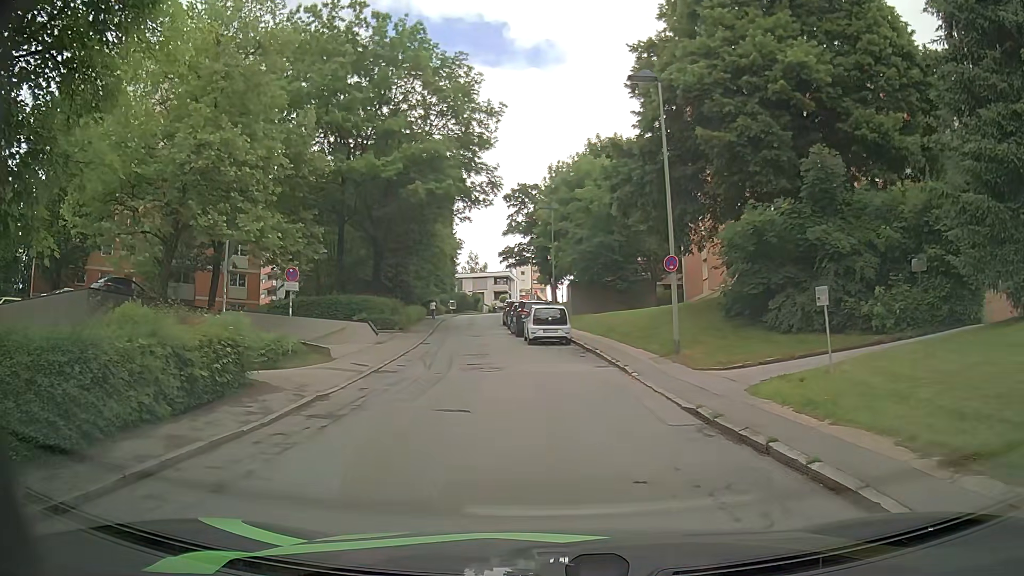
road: residential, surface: asphalt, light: Day
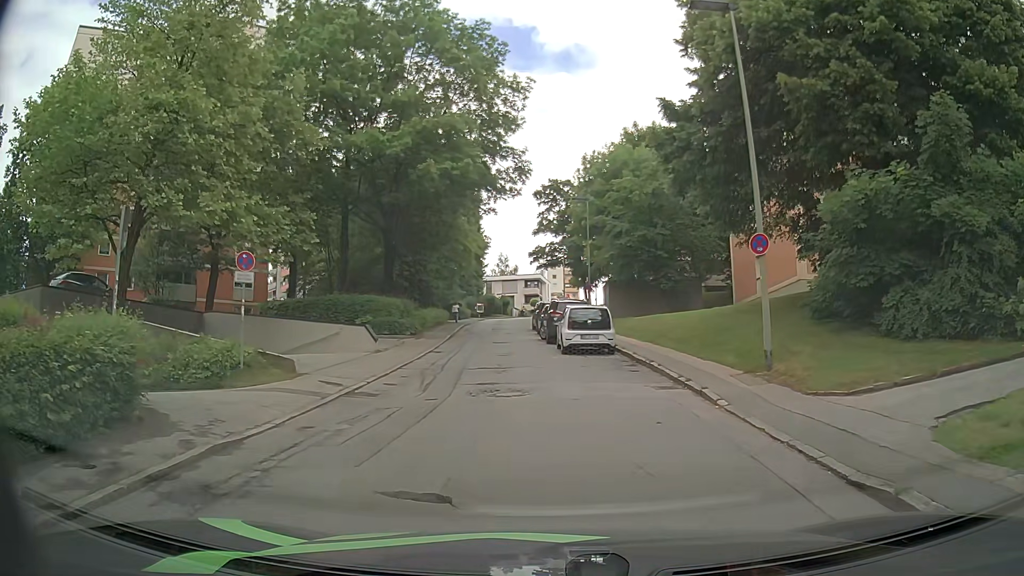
(-0.1, +5.0) m; -2°
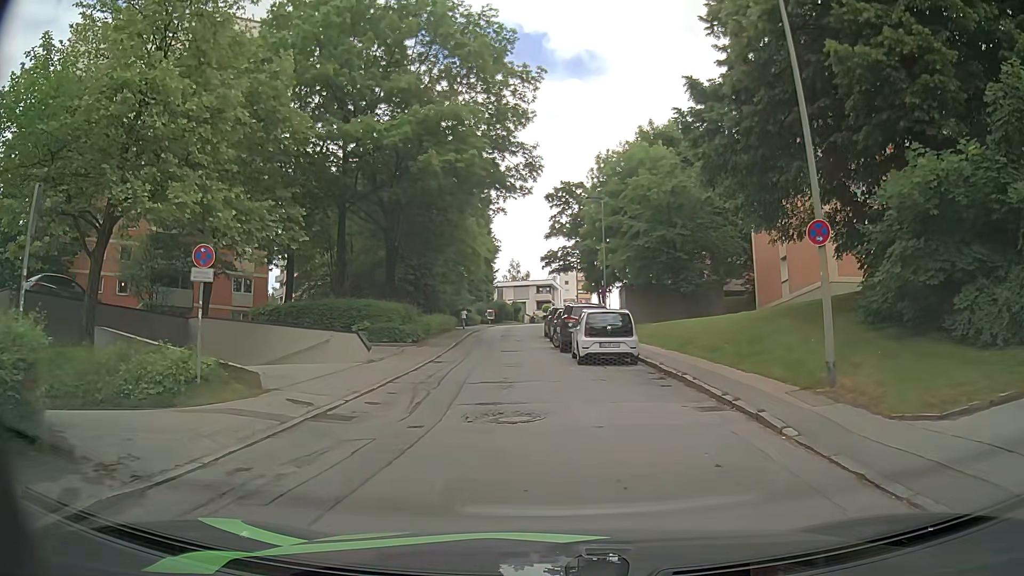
(0.0, +2.4) m; -1°
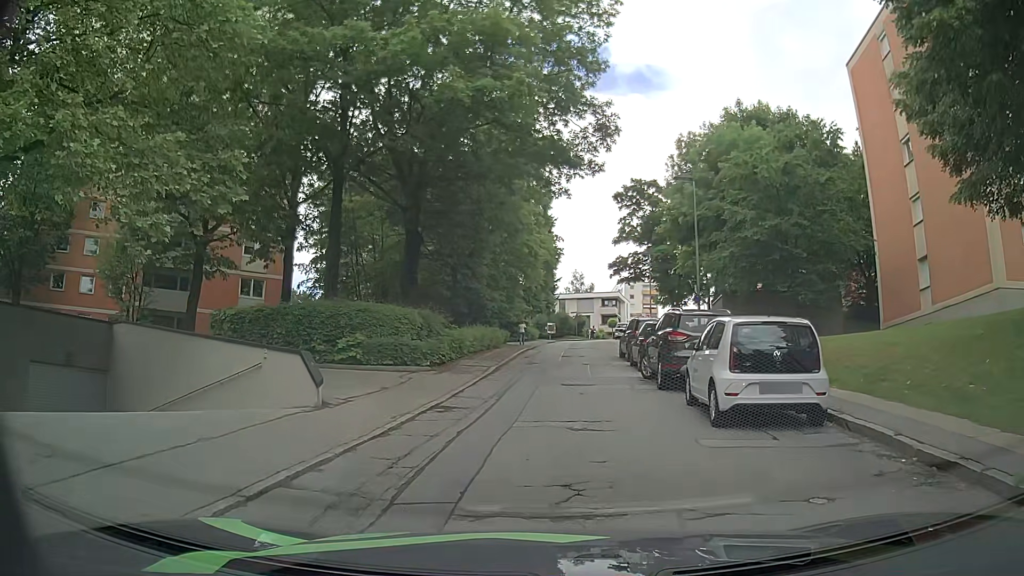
(-0.4, +9.1) m; -6°
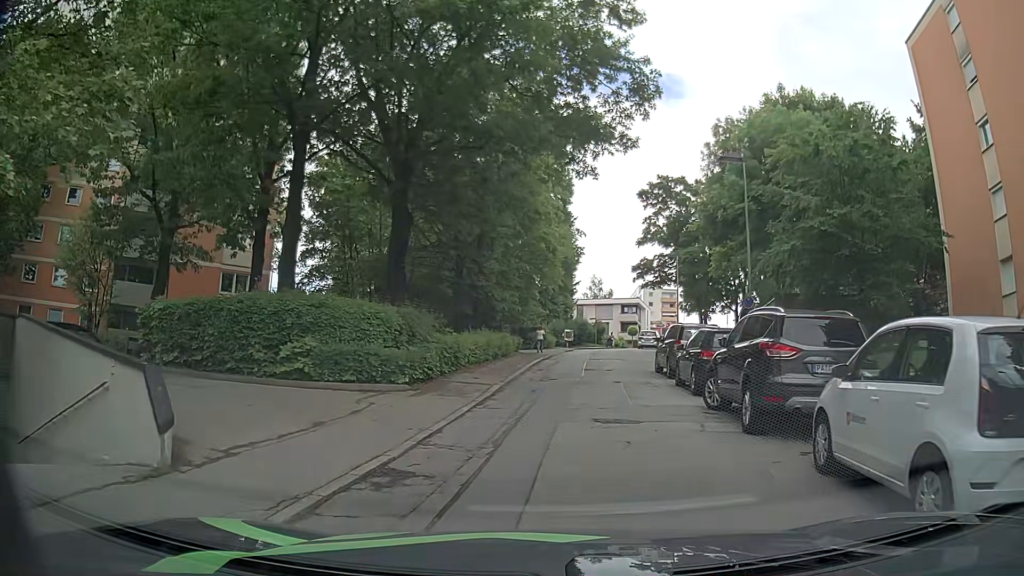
(-0.1, +5.3) m; 0°
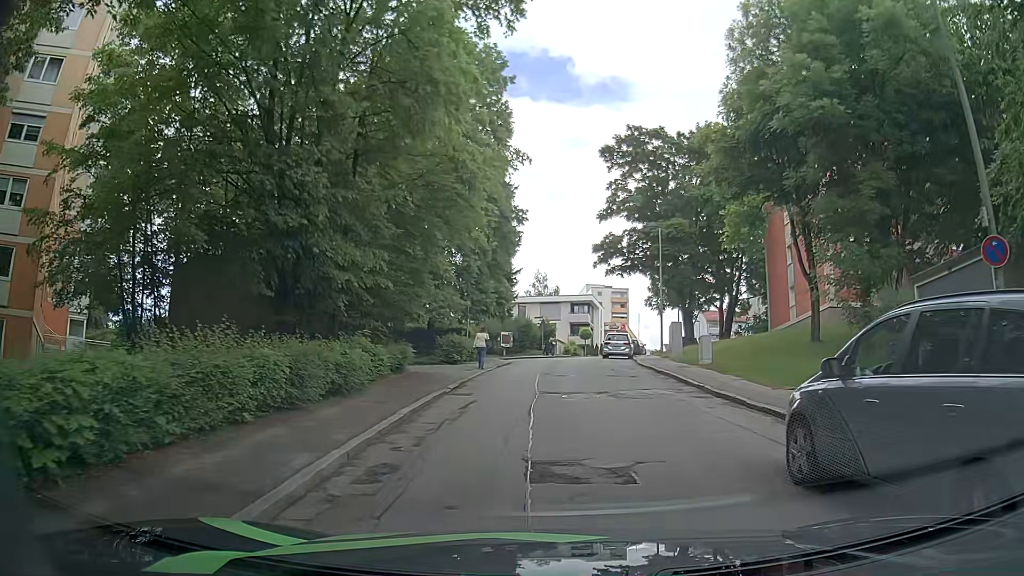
(+0.7, +16.9) m; +3°
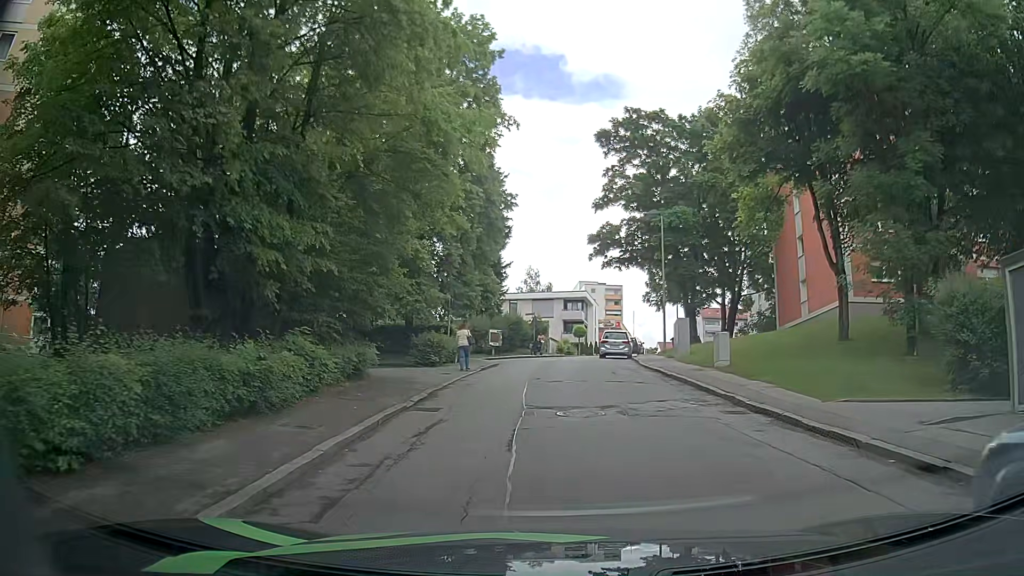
(+0.1, +3.4) m; +1°
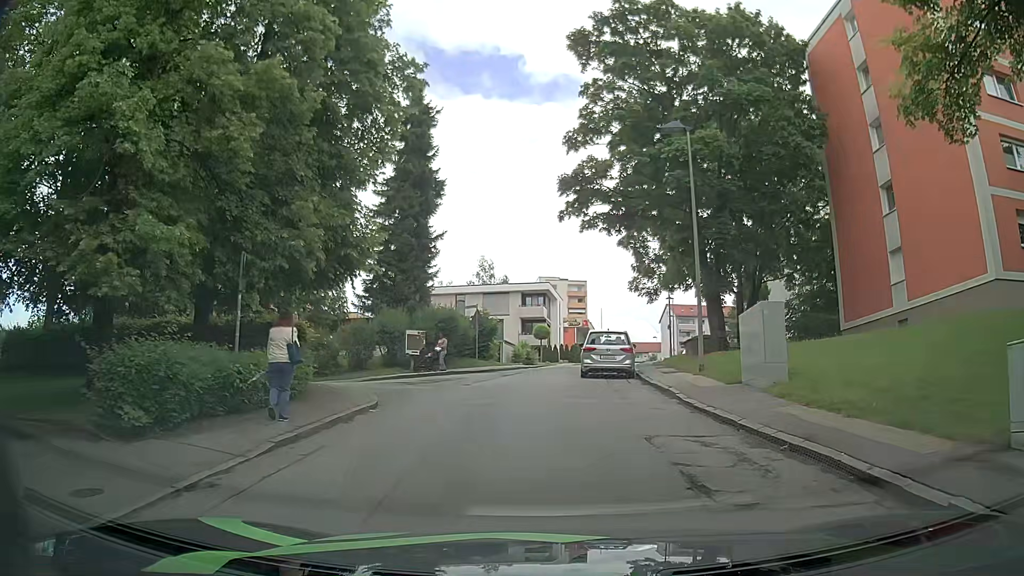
(+0.8, +15.8) m; +4°
